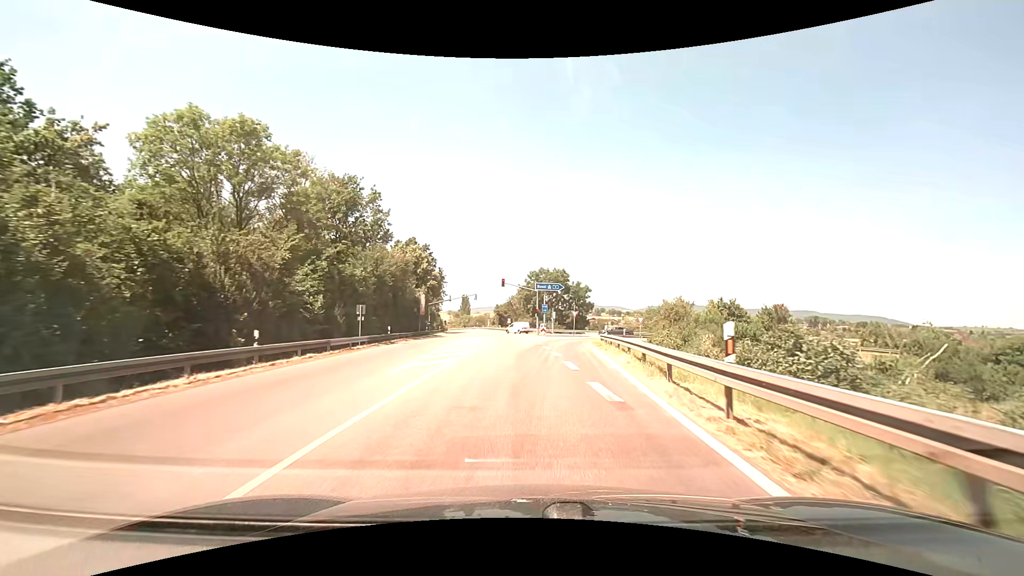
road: primary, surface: asphalt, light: Day
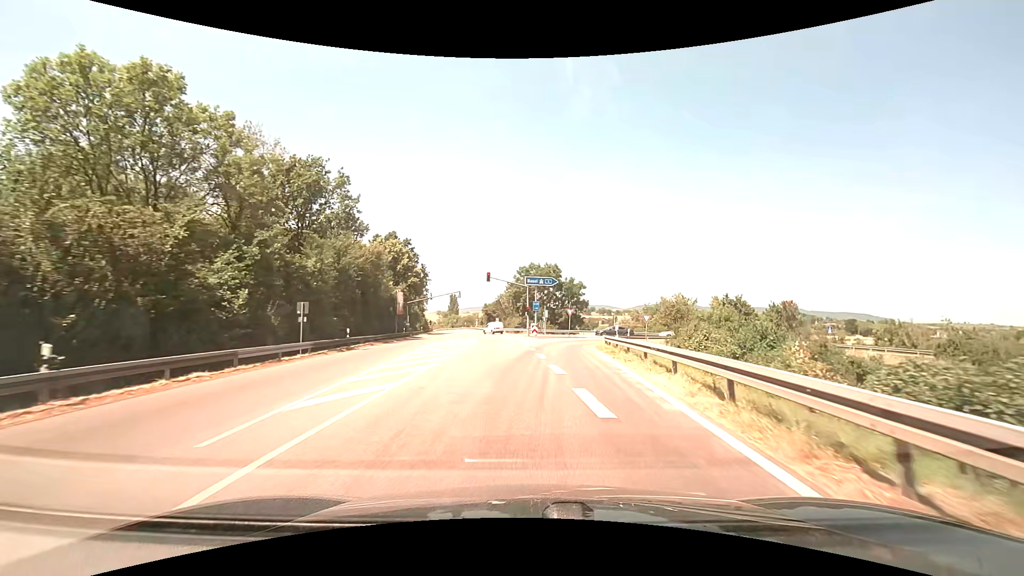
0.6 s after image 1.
(+0.1, +7.1) m; +1°
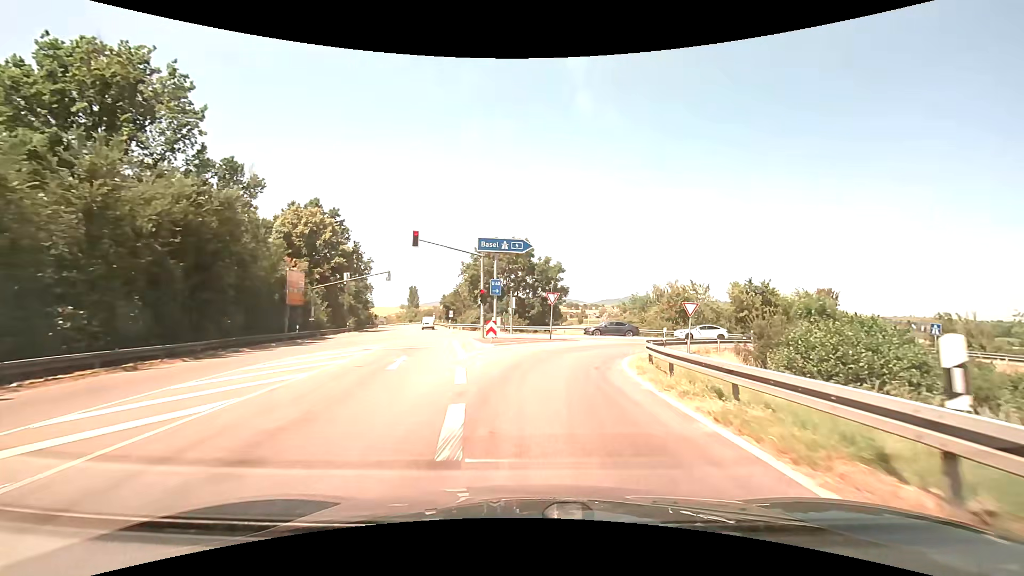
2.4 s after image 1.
(+0.6, +20.2) m; +4°
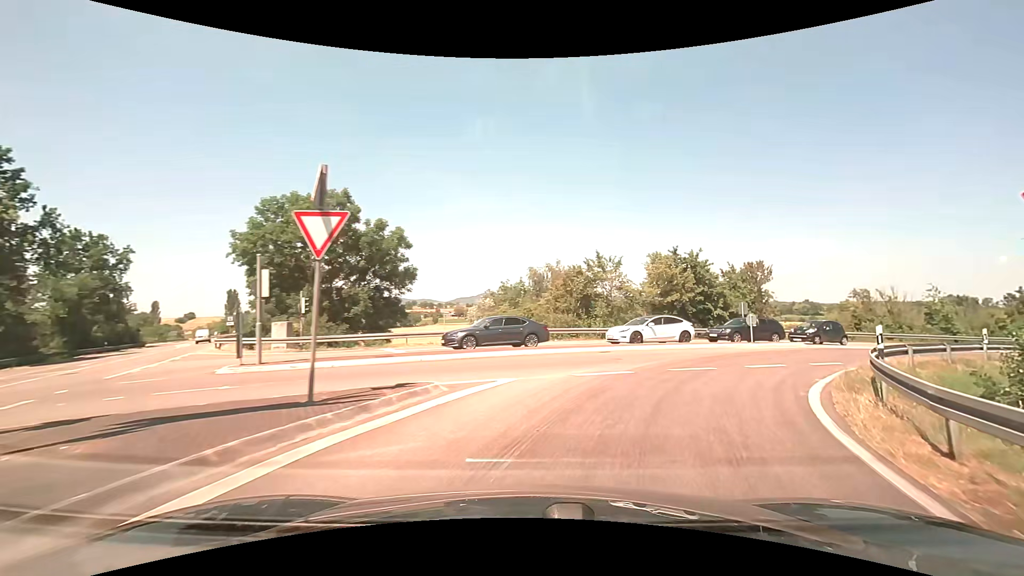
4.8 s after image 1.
(+1.7, +22.6) m; +16°
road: motorway_link
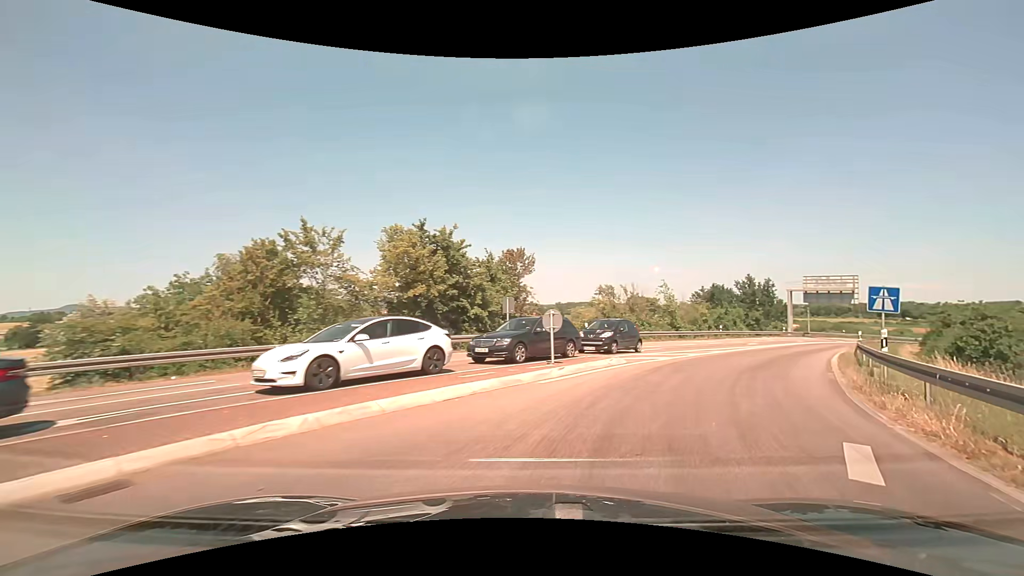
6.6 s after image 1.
(+3.0, +13.4) m; +28°
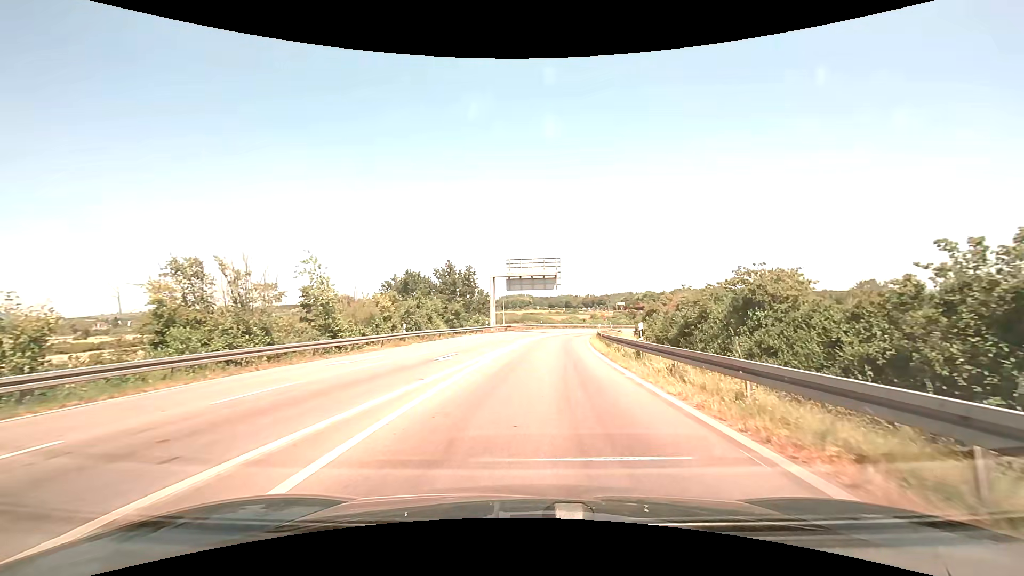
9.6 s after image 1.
(+9.0, +22.1) m; +32°
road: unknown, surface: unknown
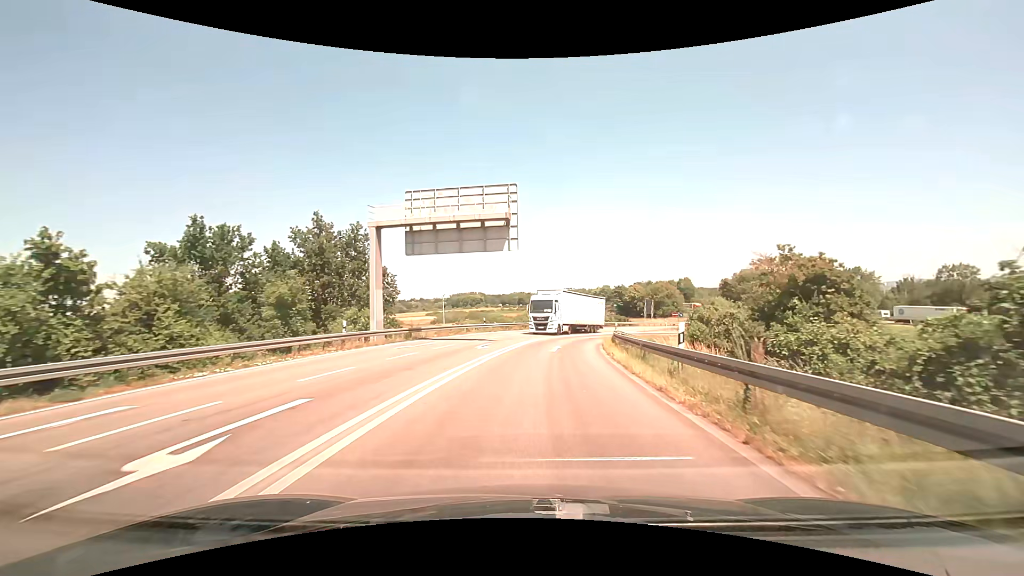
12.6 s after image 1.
(+1.8, +33.5) m; +5°
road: motorway_link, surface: asphalt
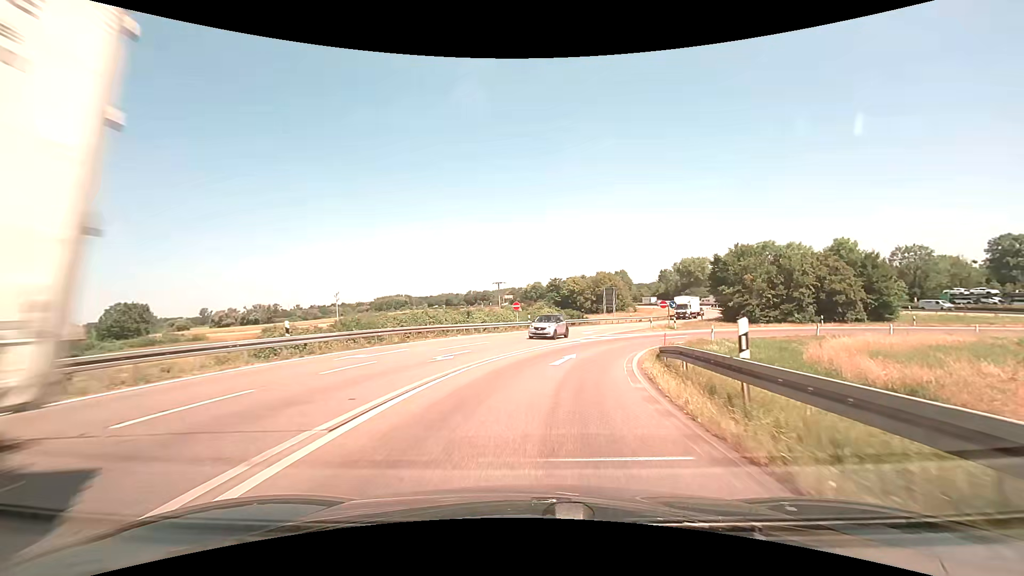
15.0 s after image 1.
(+1.9, +28.2) m; +8°
